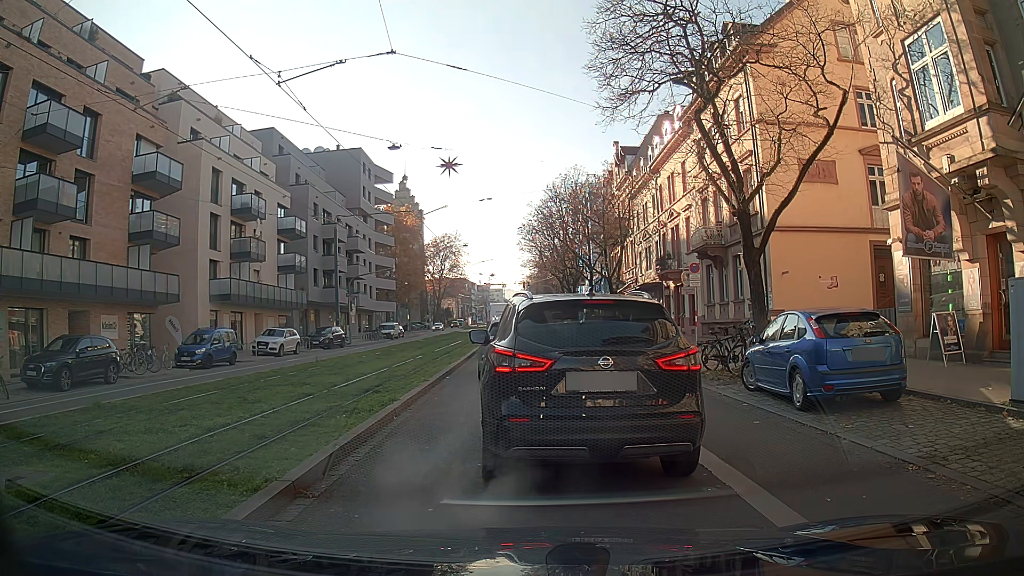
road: primary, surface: asphalt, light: Day
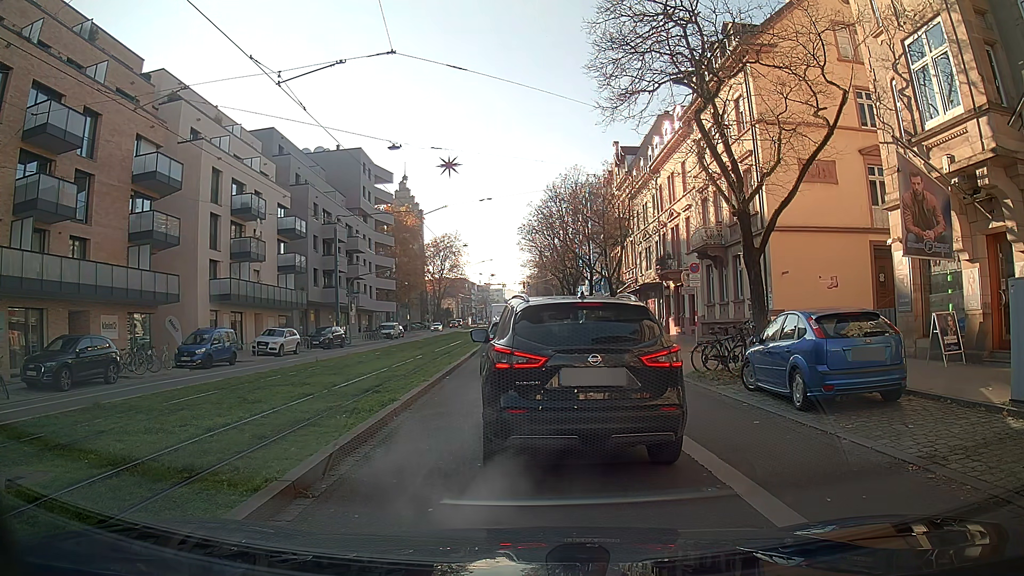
(0.0, 0.0) m; 0°
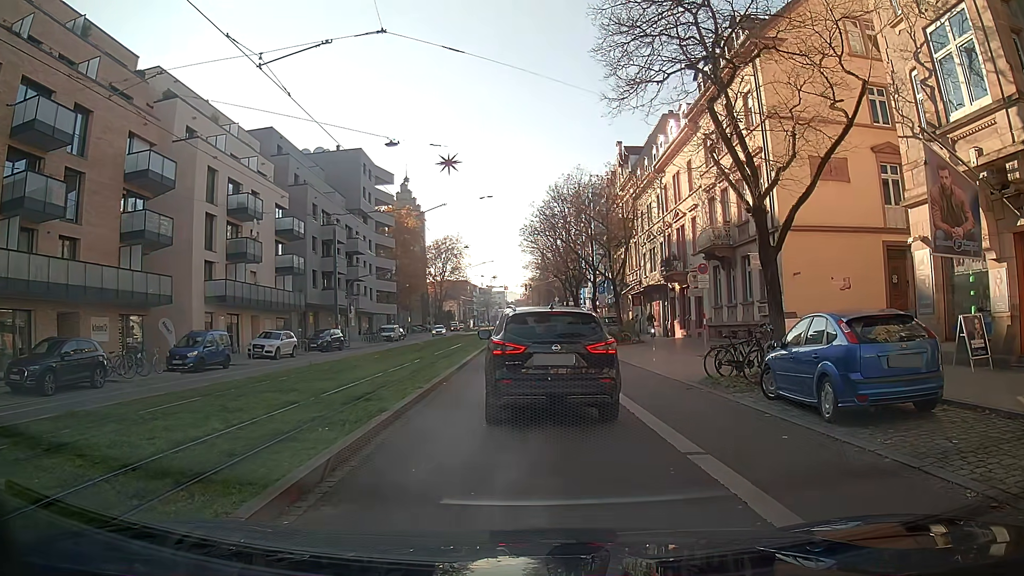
(0.0, +1.0) m; 0°
